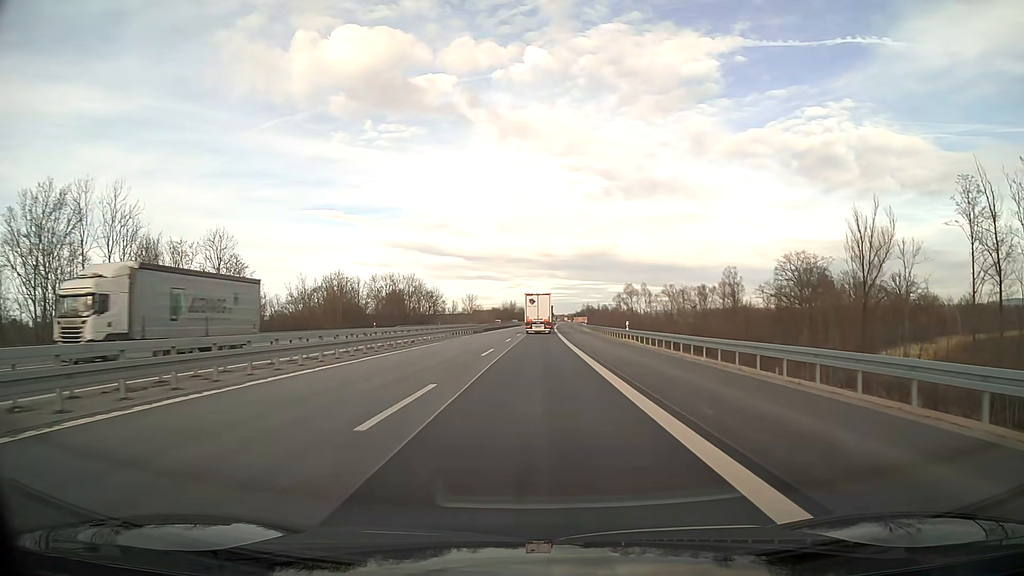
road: motorway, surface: asphalt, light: Day
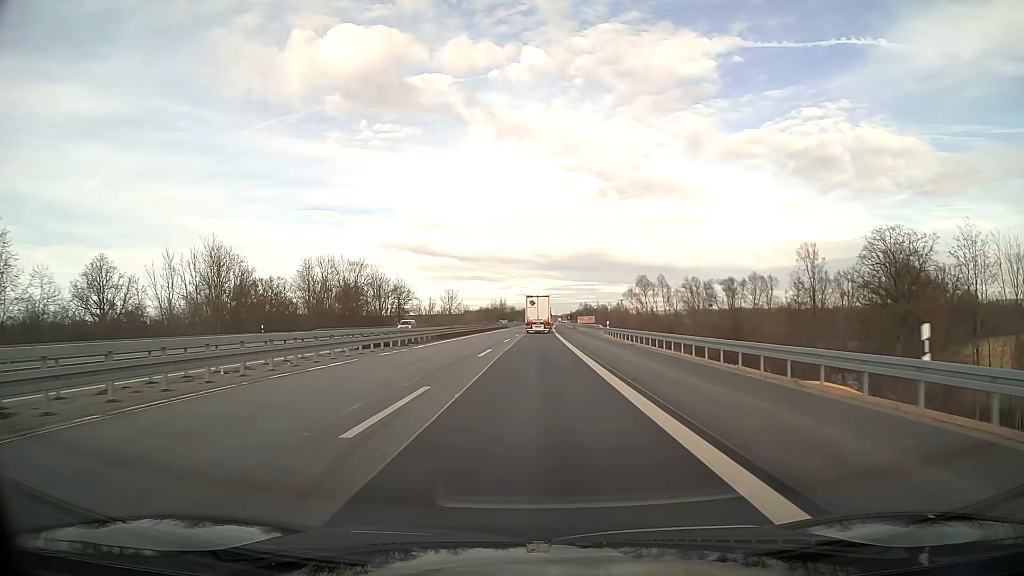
(+0.3, +36.5) m; +1°
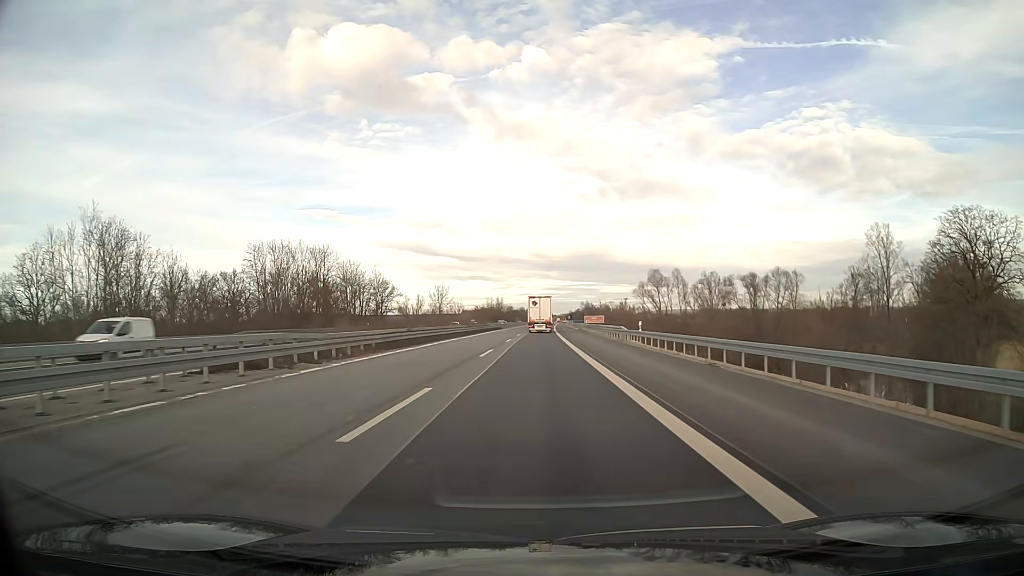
(0.0, +18.3) m; 0°
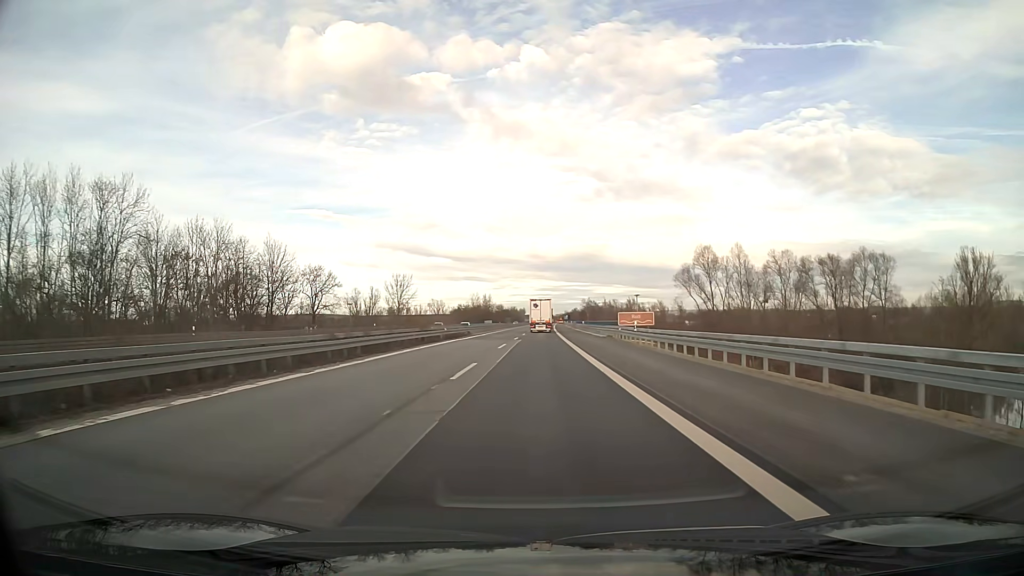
(+0.2, +45.7) m; +1°
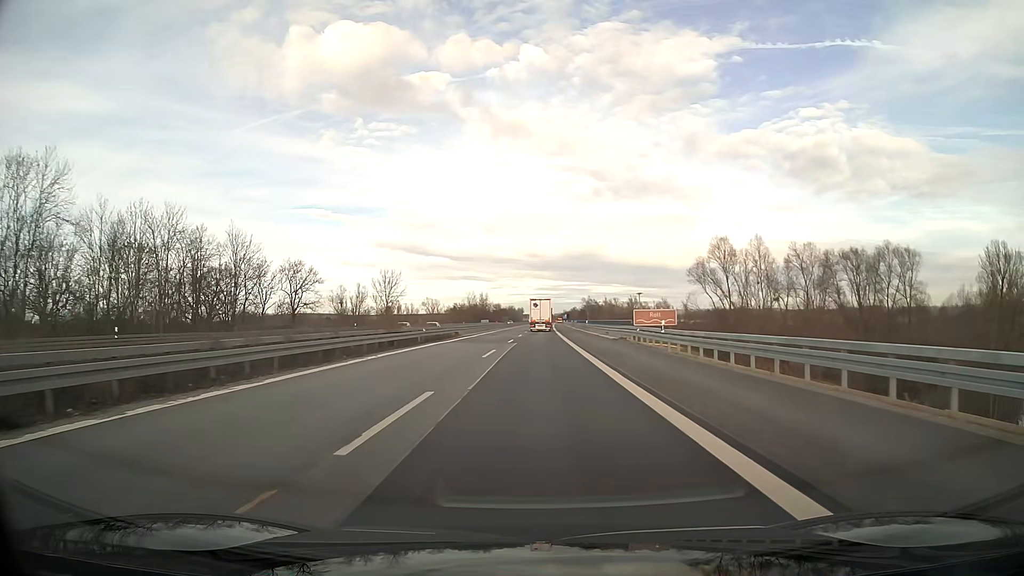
(0.0, +9.2) m; 0°
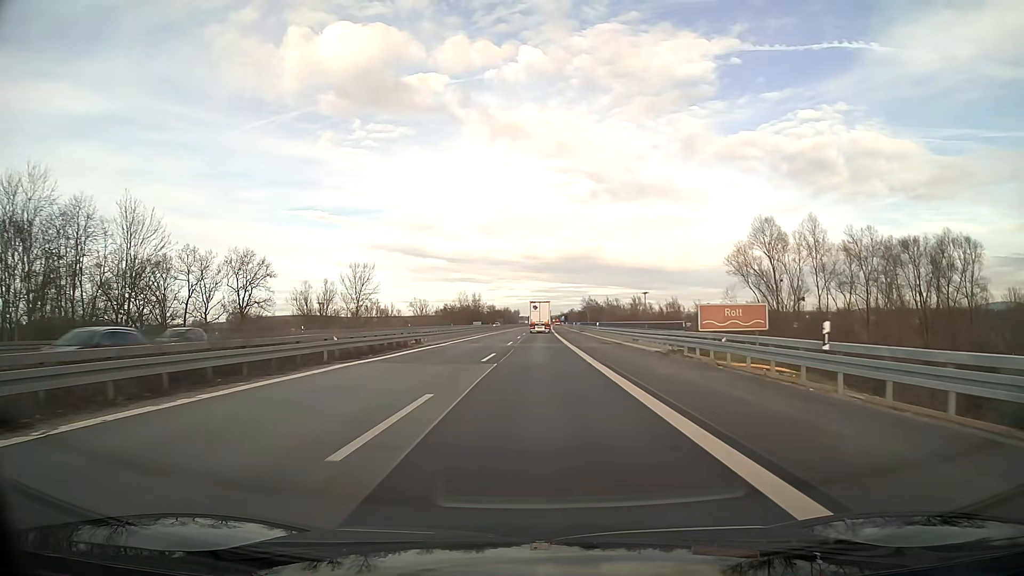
(0.0, +18.2) m; 0°
